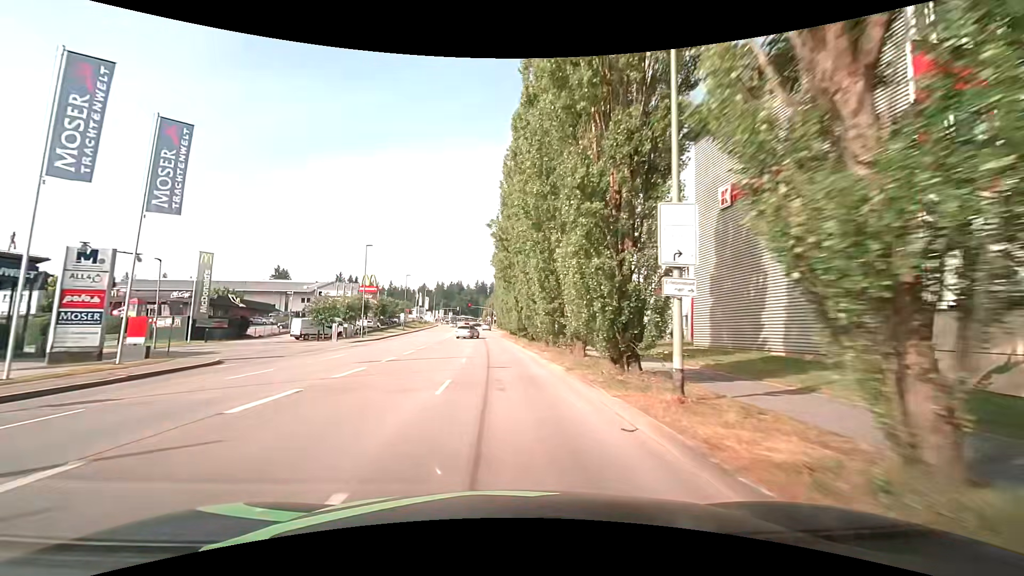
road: tertiary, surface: asphalt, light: Day
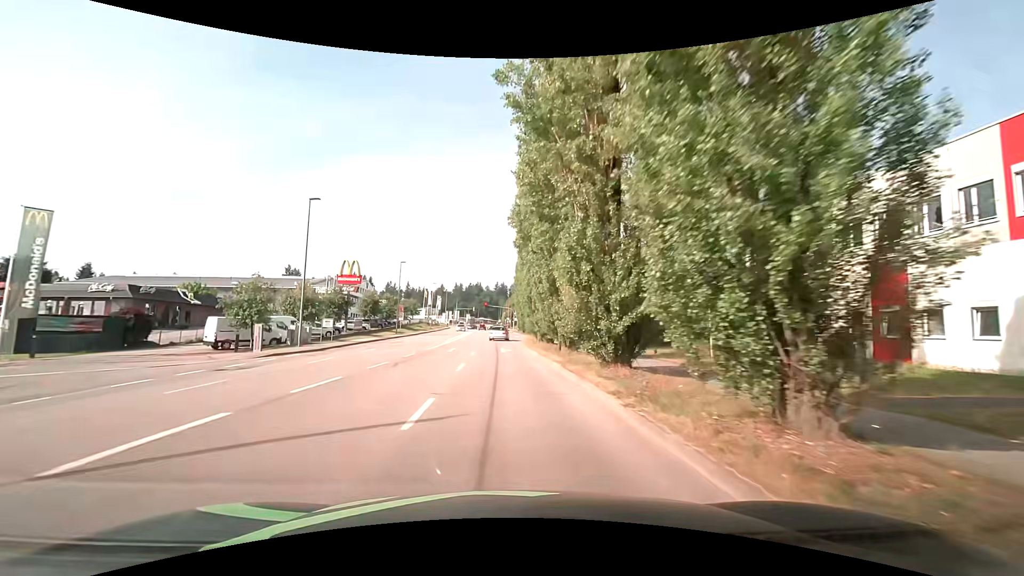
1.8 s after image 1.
(-0.4, +21.6) m; -2°
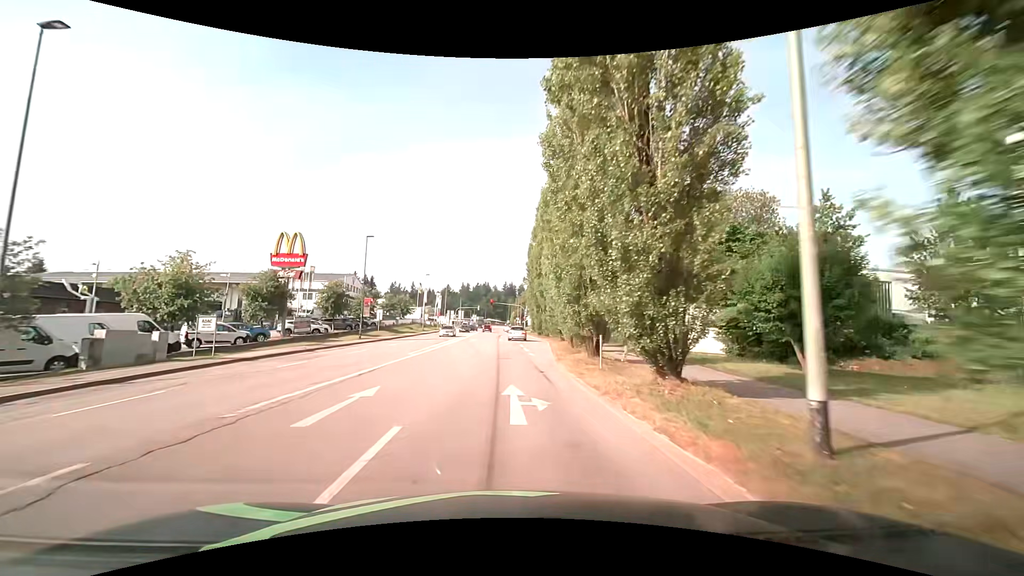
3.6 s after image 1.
(-0.4, +20.9) m; -1°
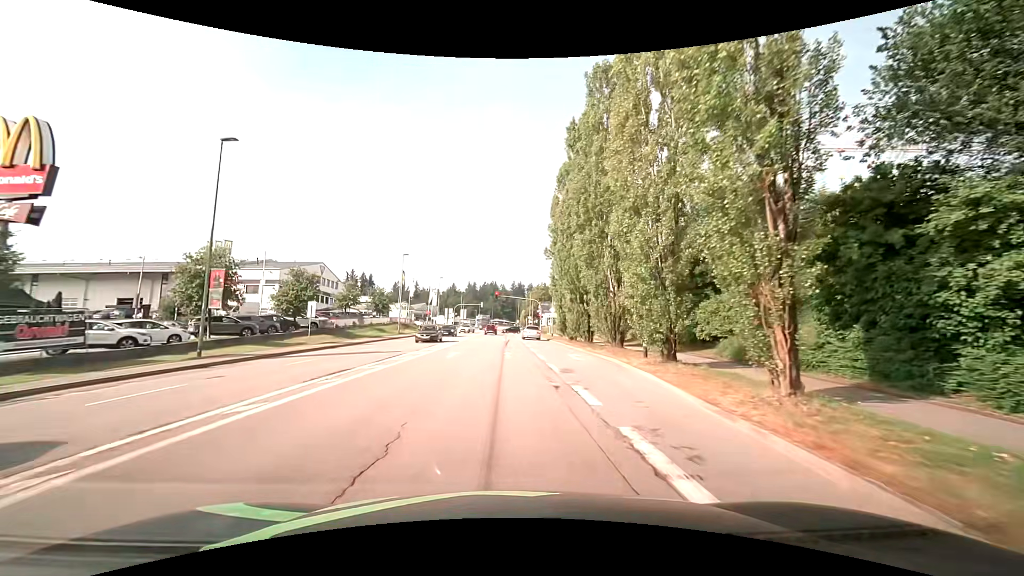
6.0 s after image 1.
(-0.4, +26.4) m; -2°
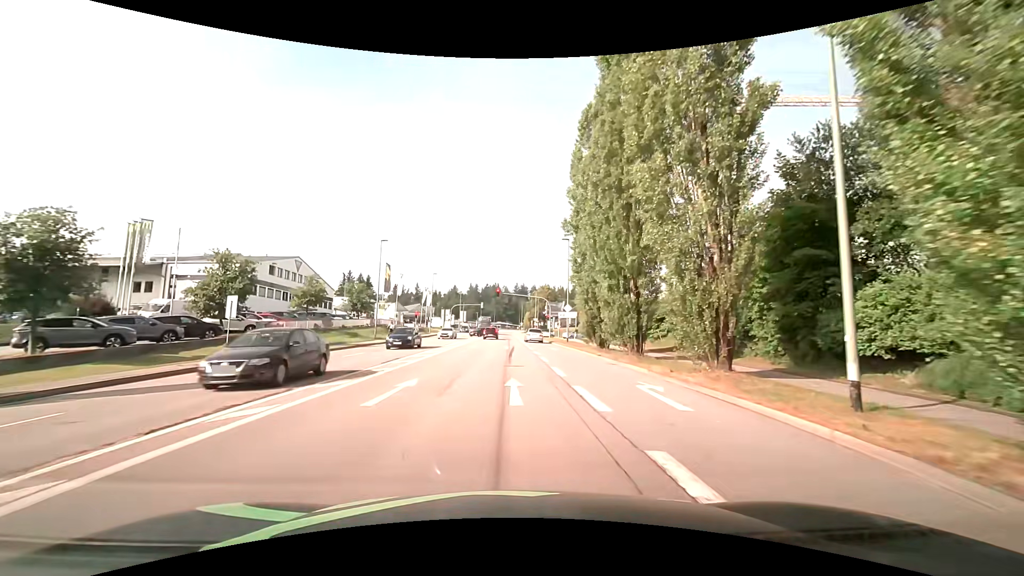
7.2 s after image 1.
(0.0, +12.6) m; 0°
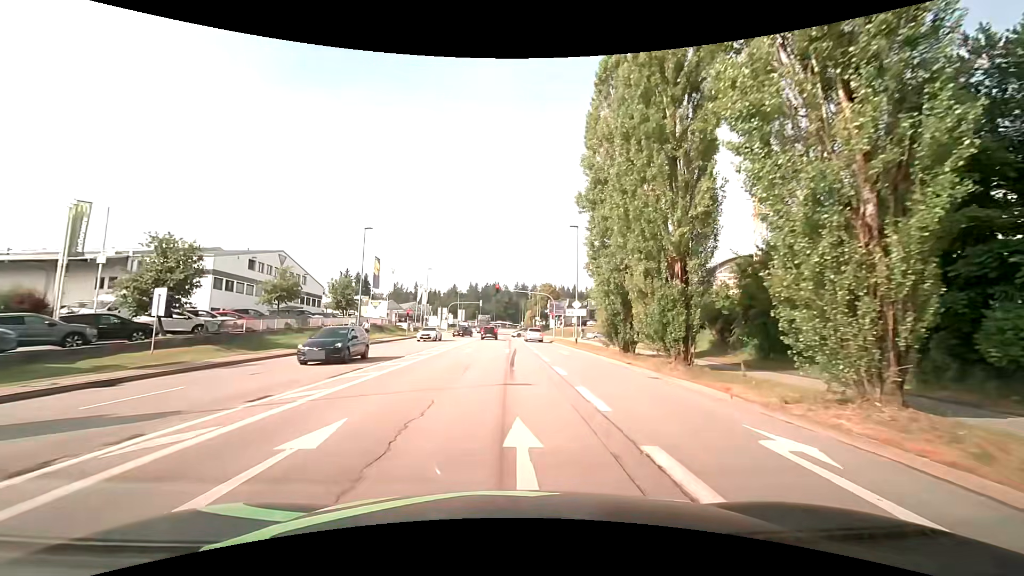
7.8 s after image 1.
(0.0, +6.1) m; 0°
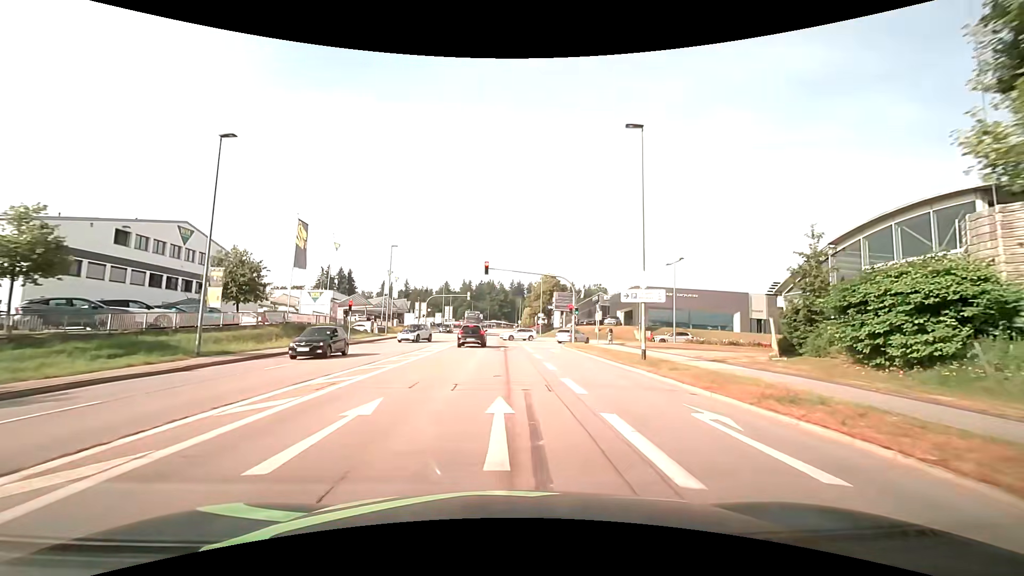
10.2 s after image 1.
(+0.2, +22.1) m; +1°
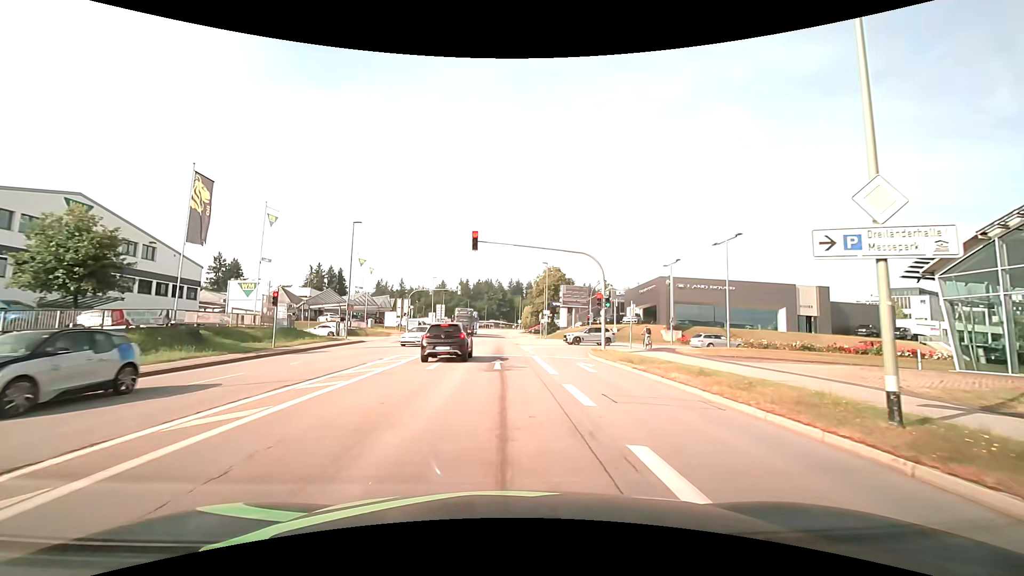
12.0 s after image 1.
(0.0, +13.4) m; 0°
